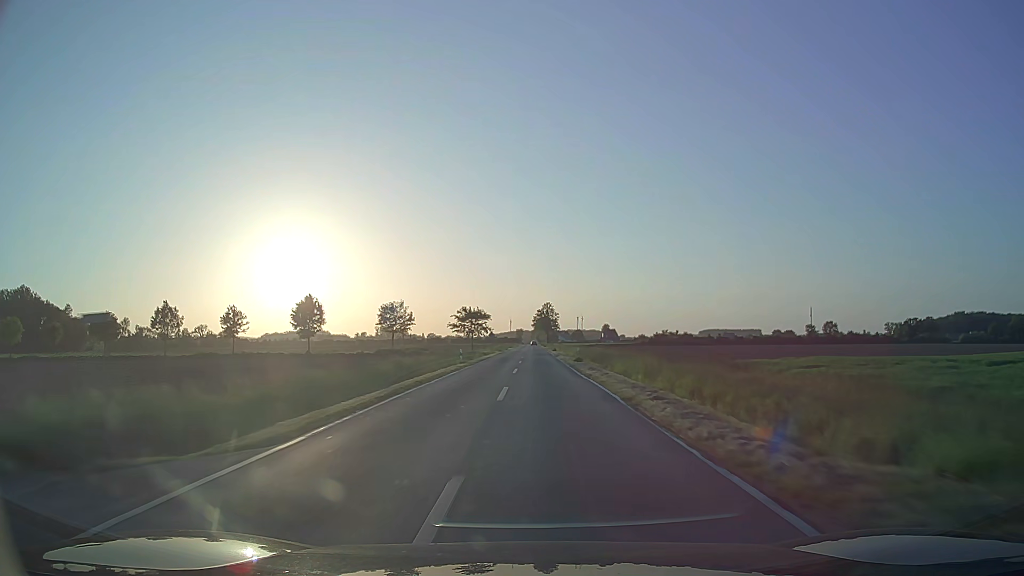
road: secondary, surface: asphalt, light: Day
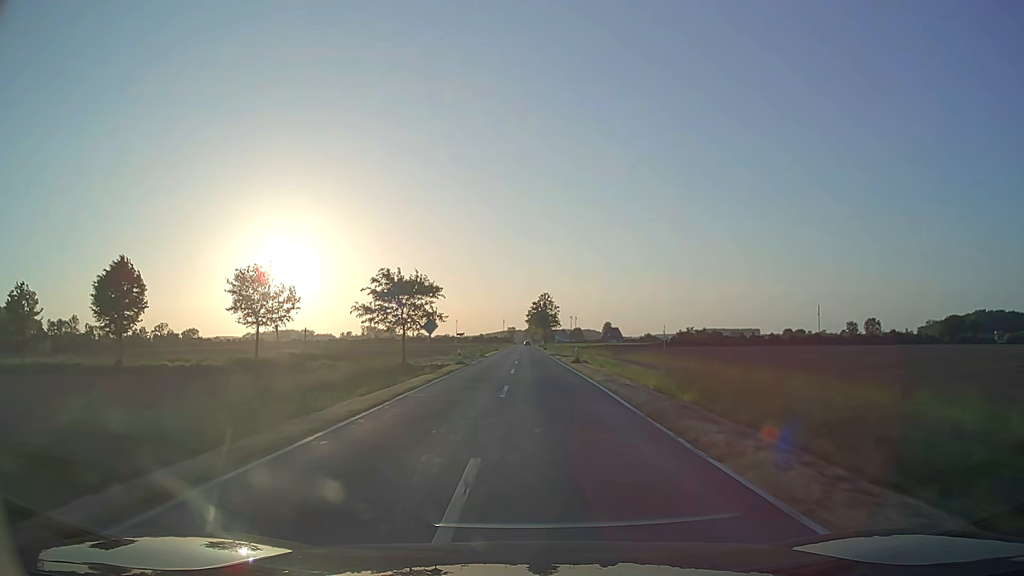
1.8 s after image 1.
(+0.1, +47.3) m; +1°
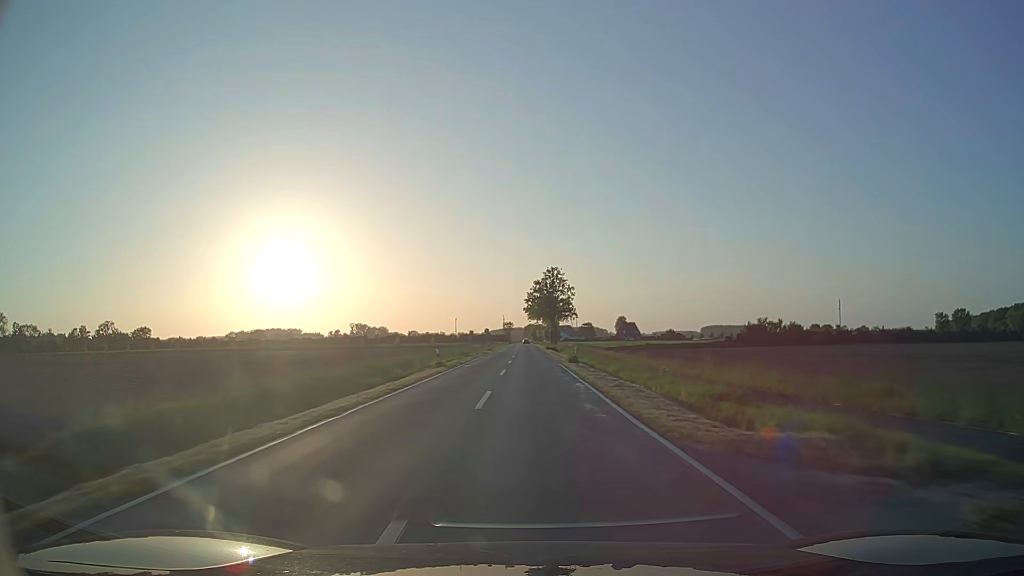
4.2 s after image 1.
(+0.1, +63.2) m; 0°
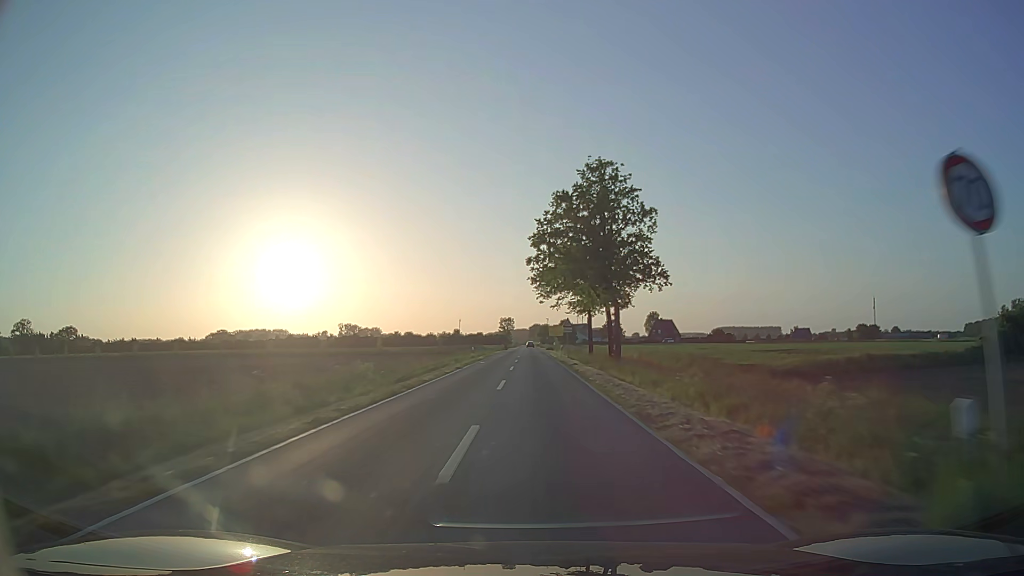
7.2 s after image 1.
(-0.6, +79.0) m; 0°
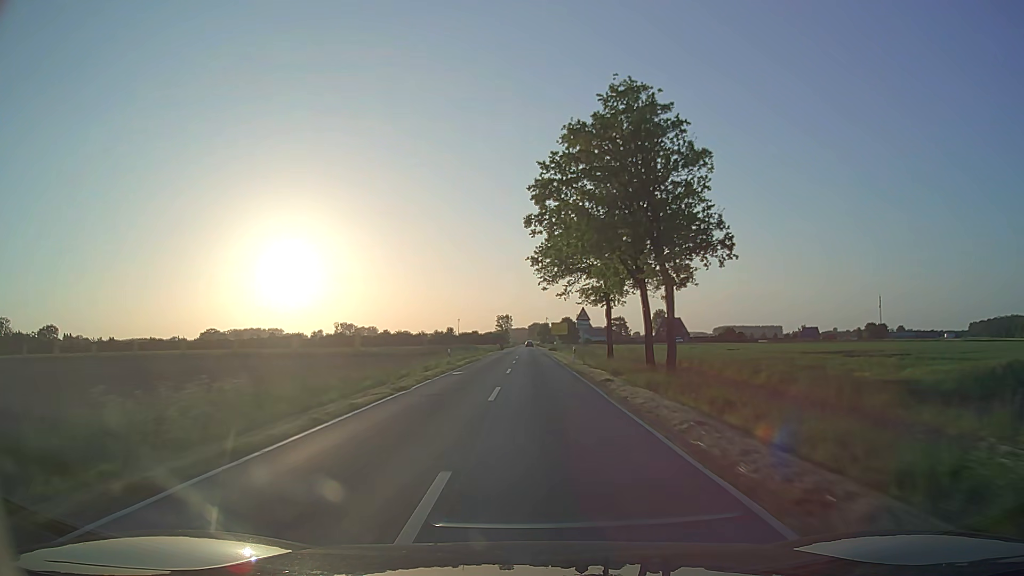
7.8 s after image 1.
(0.0, +15.8) m; 0°
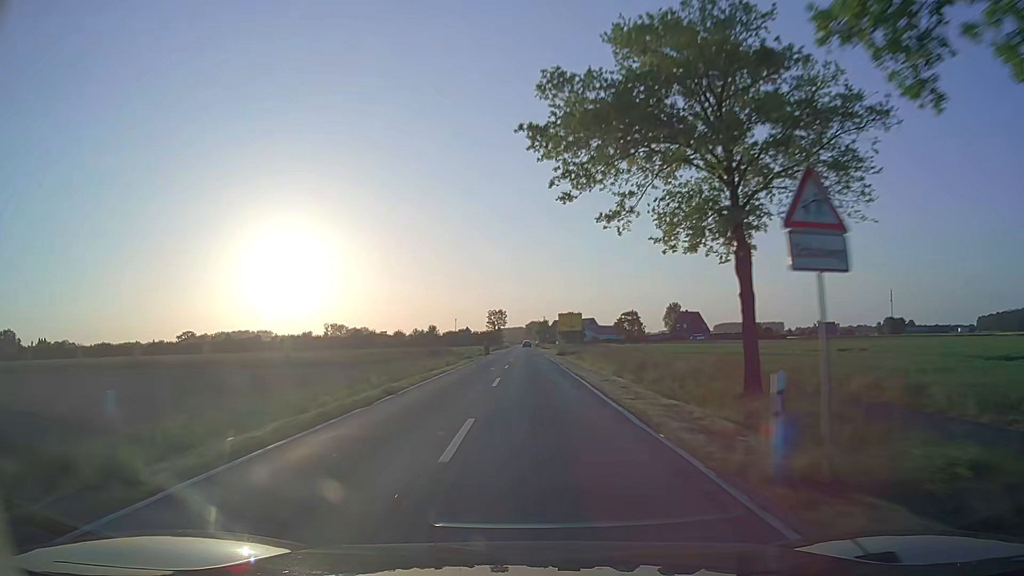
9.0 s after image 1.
(+0.1, +31.6) m; 0°
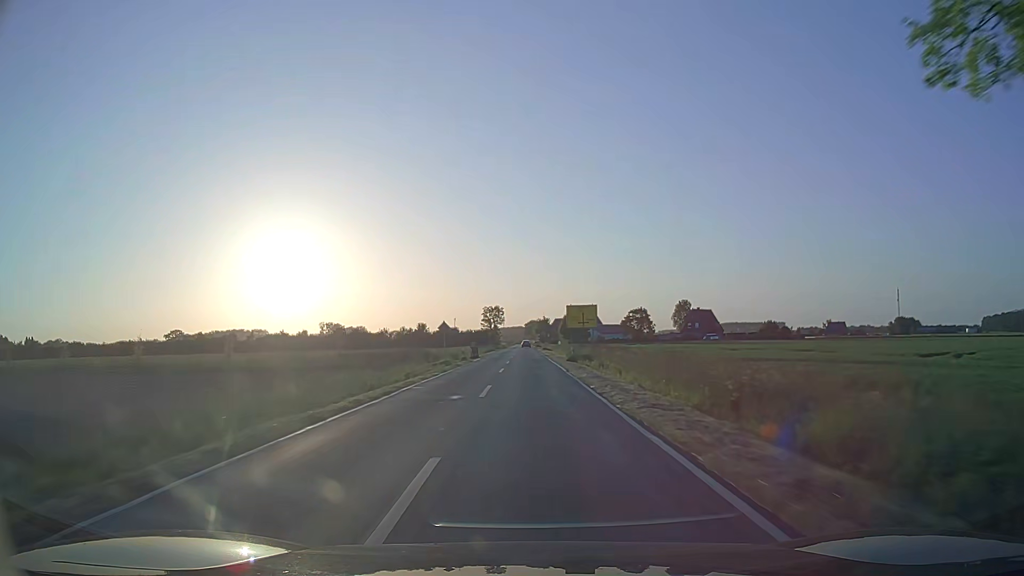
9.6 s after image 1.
(0.0, +15.8) m; 0°
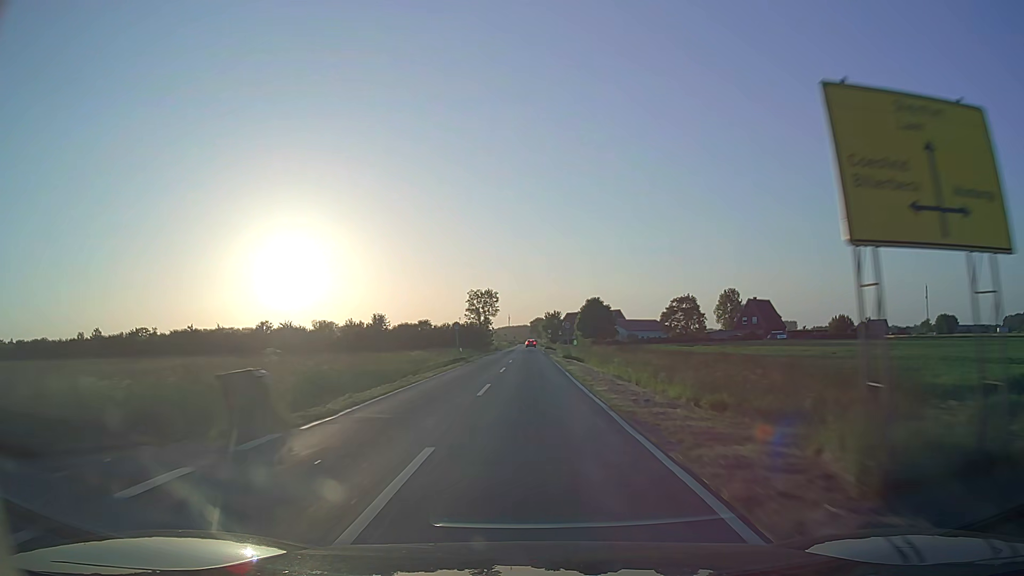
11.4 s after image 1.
(+0.1, +47.5) m; 0°
